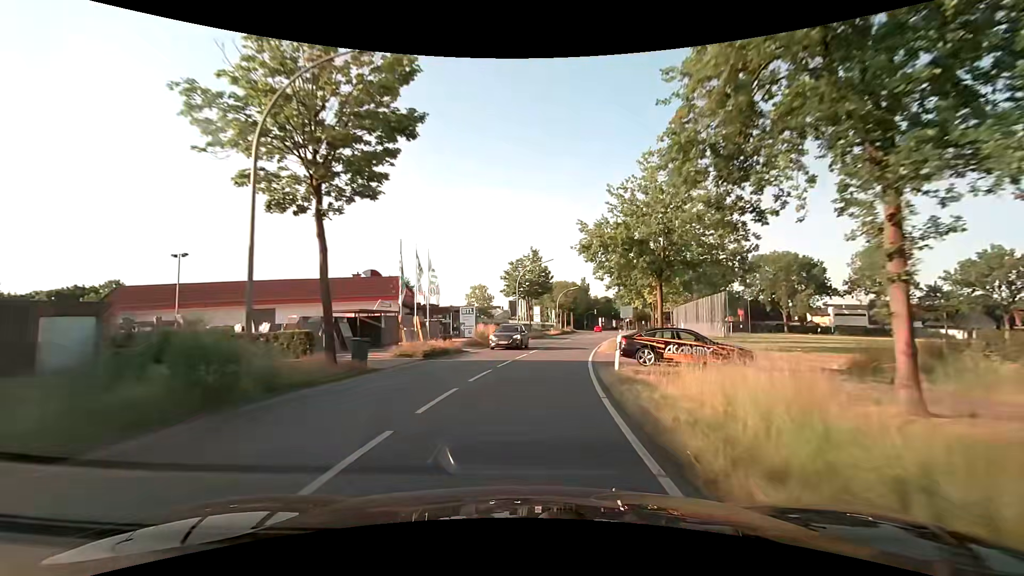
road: secondary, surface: asphalt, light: Day
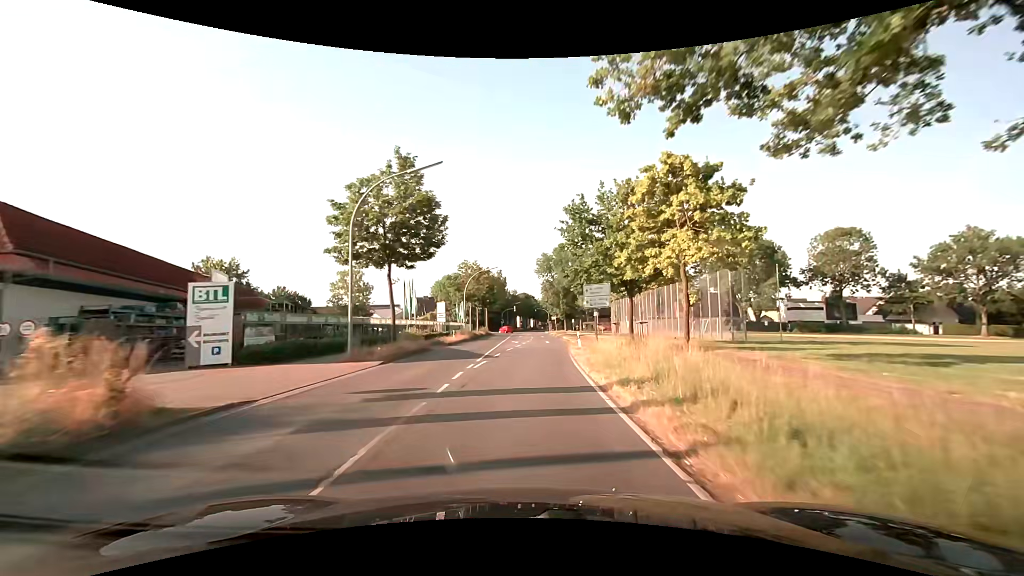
(+2.8, +30.3) m; +10°
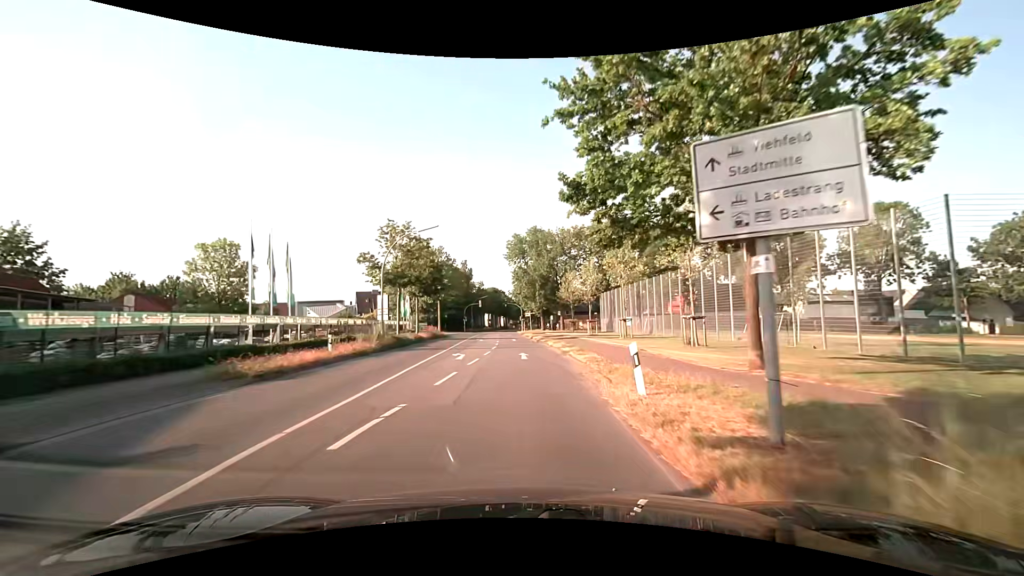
(+0.8, +22.8) m; +3°
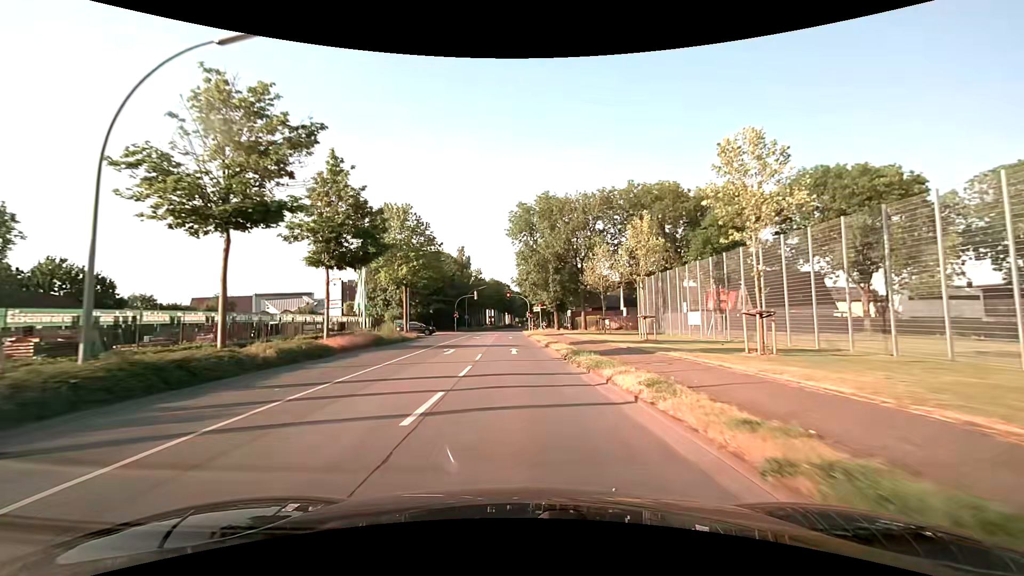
(-0.1, +22.9) m; 0°
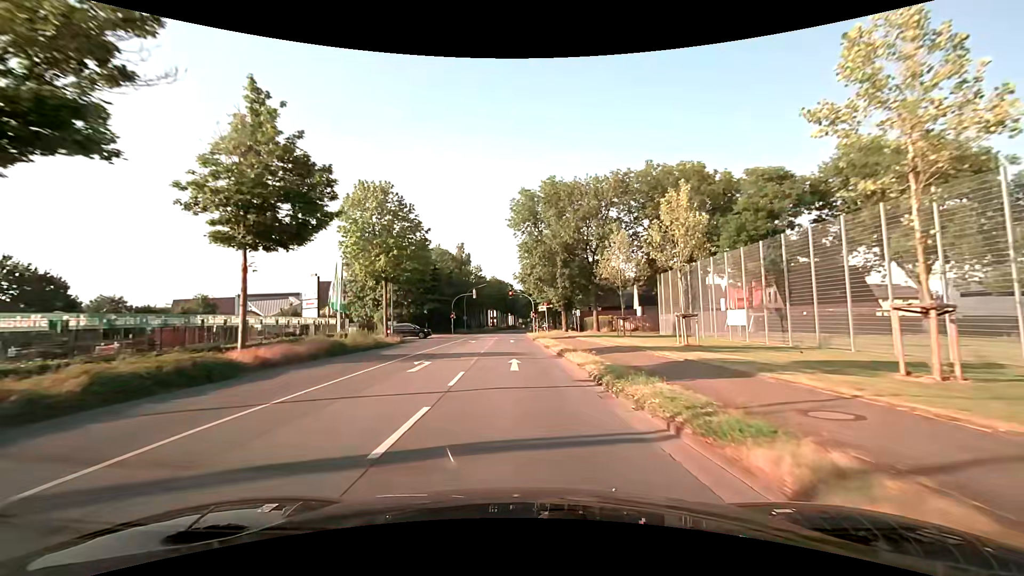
(-0.1, +7.6) m; -1°
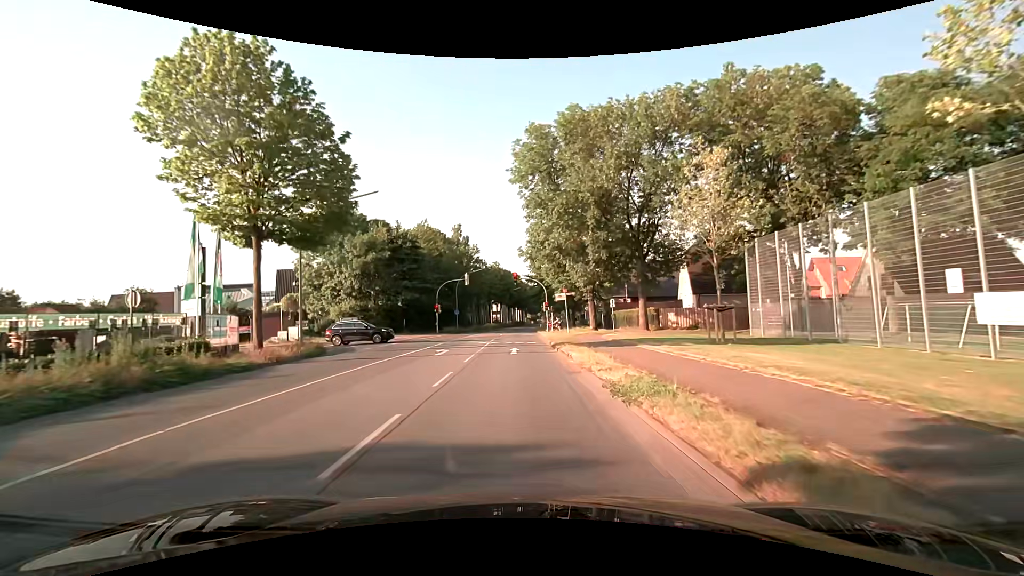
(-0.1, +18.5) m; 0°
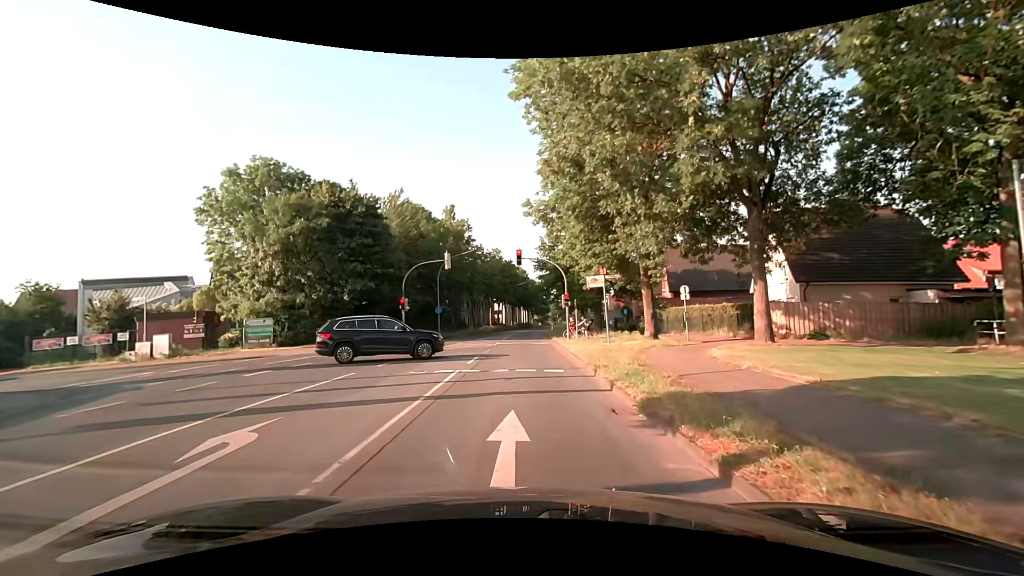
(-0.4, +17.3) m; -1°
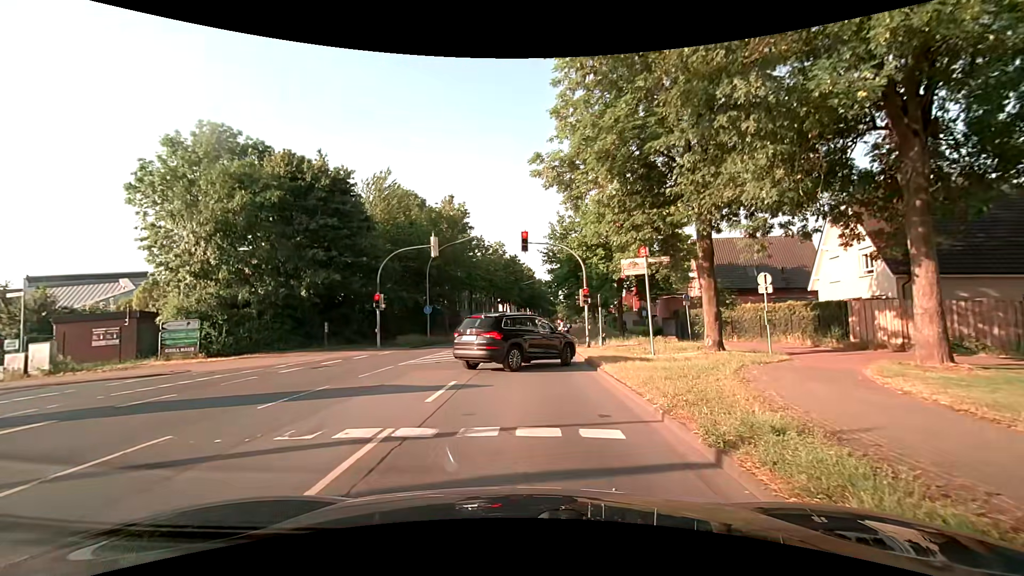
(0.0, +7.6) m; -1°
